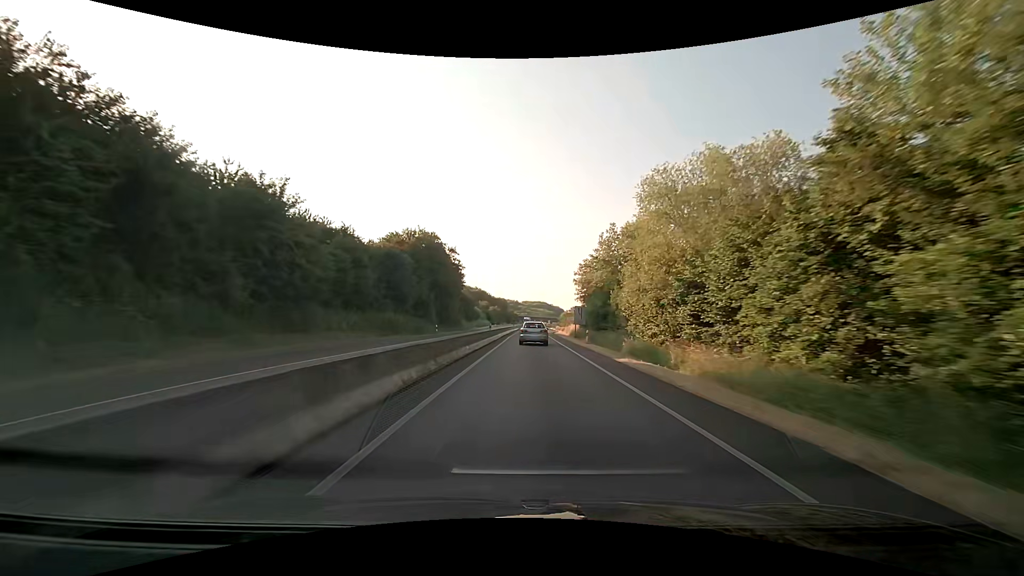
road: trunk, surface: asphalt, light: Day
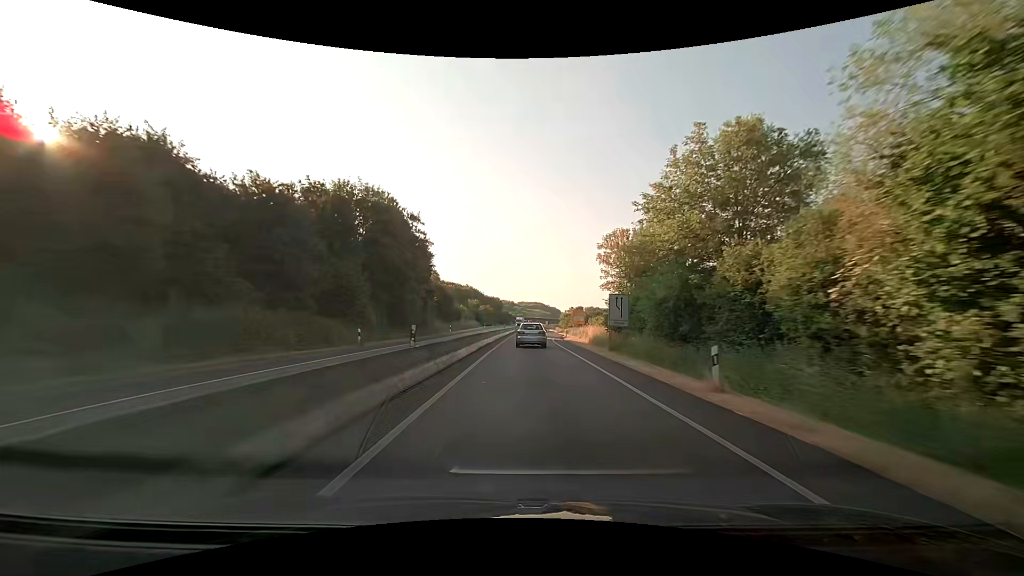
(+0.1, +24.3) m; +1°
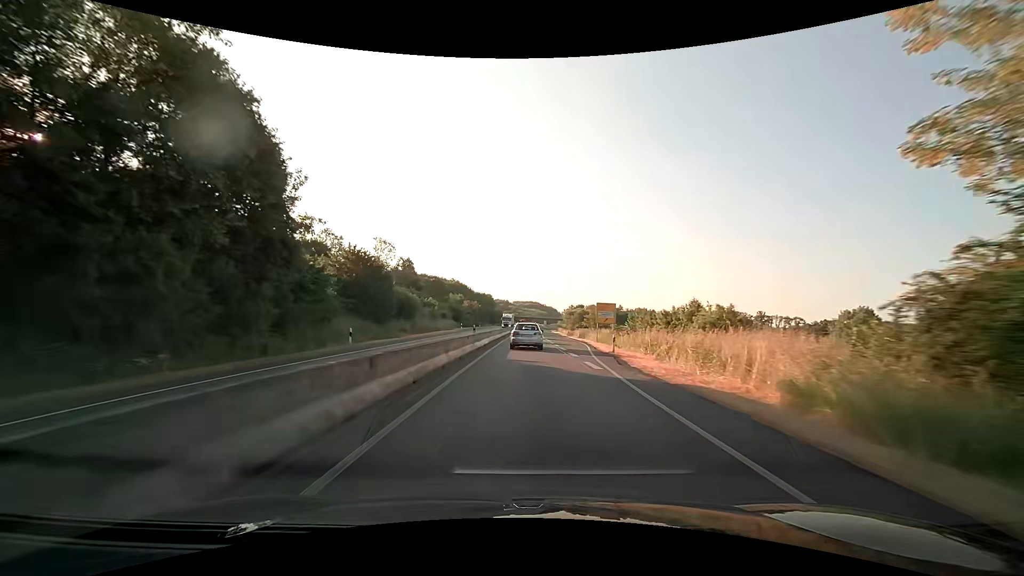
(+0.1, +34.6) m; 0°
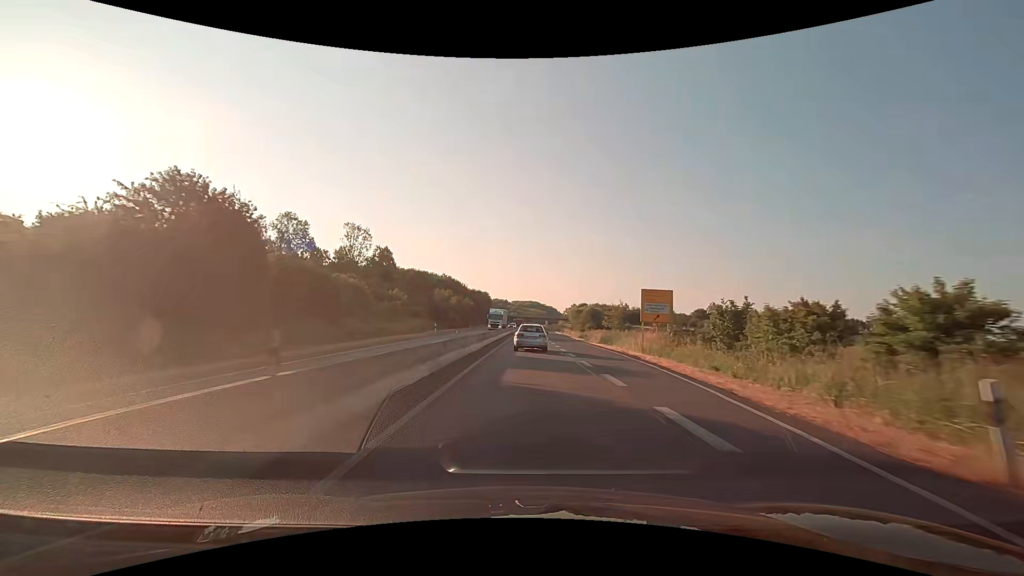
(0.0, +22.1) m; 0°
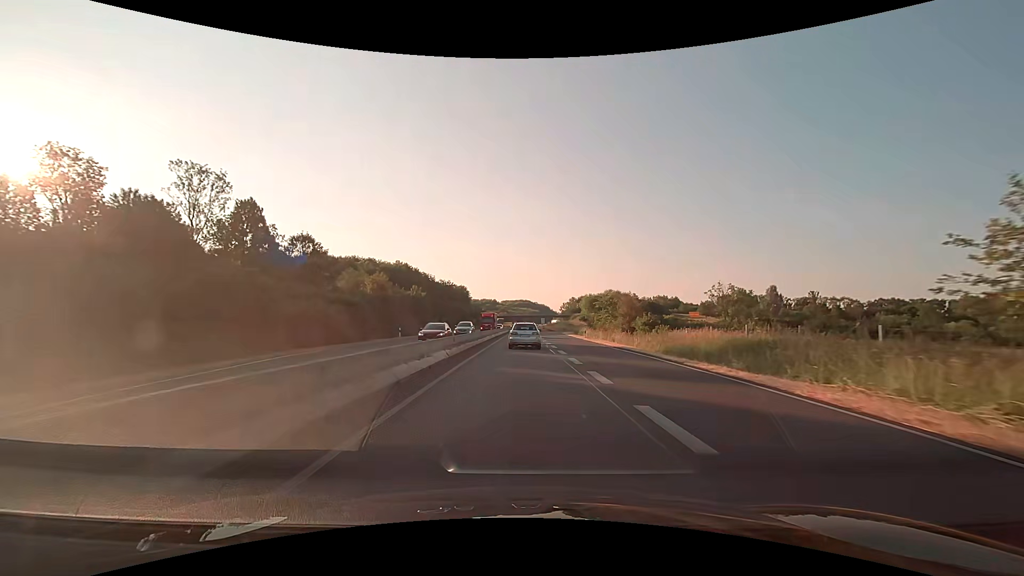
(+0.8, +54.0) m; +1°
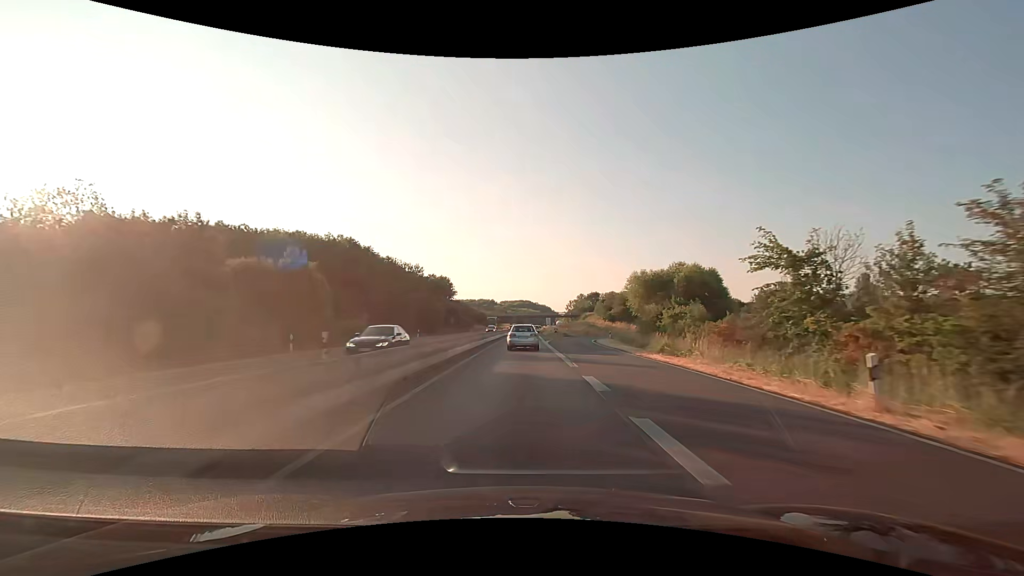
(+0.1, +42.7) m; 0°
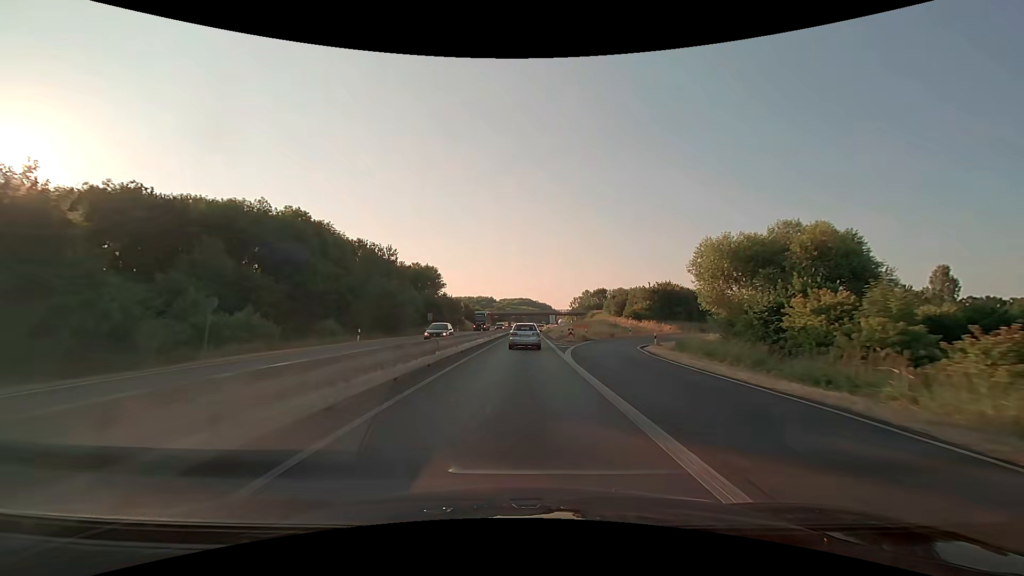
(0.0, +21.2) m; 0°
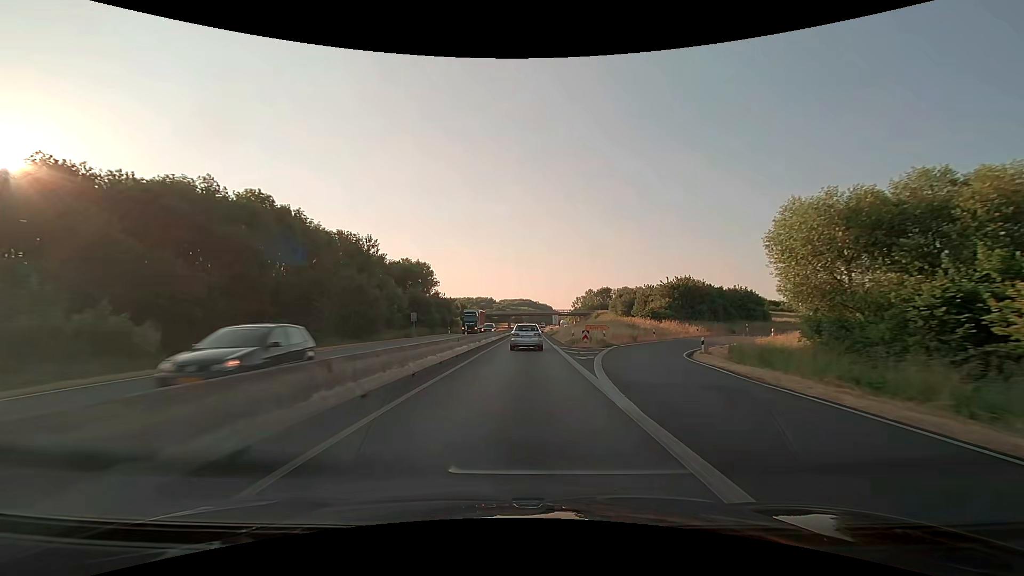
(0.0, +10.5) m; 0°
(0, +10) (0, +20) (0, +30) (0, +40) (0, +50) (+1, +60) (+1, +70) (+1, +80) (+1, +90) (+1, +100) m
